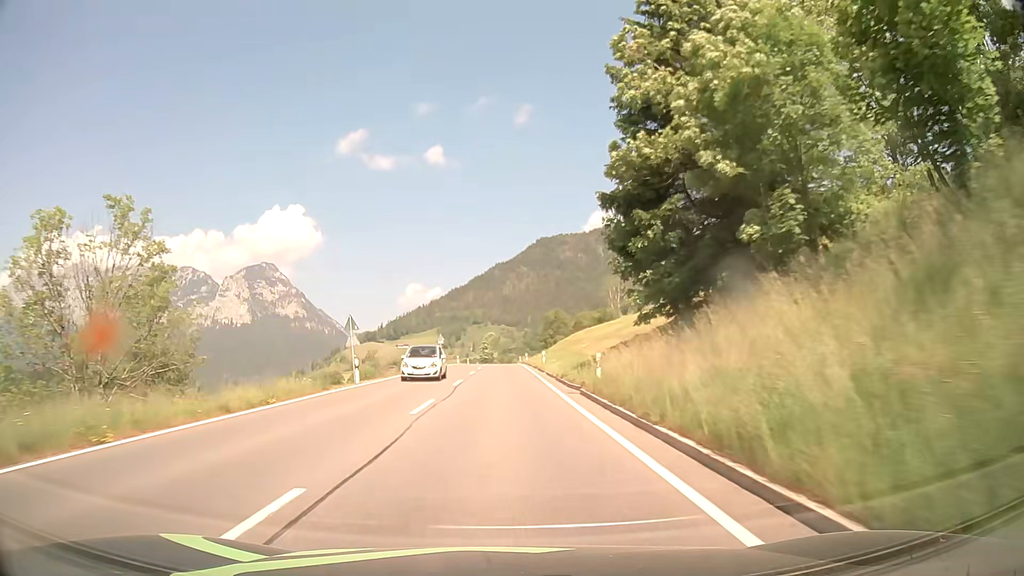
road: primary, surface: asphalt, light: Day
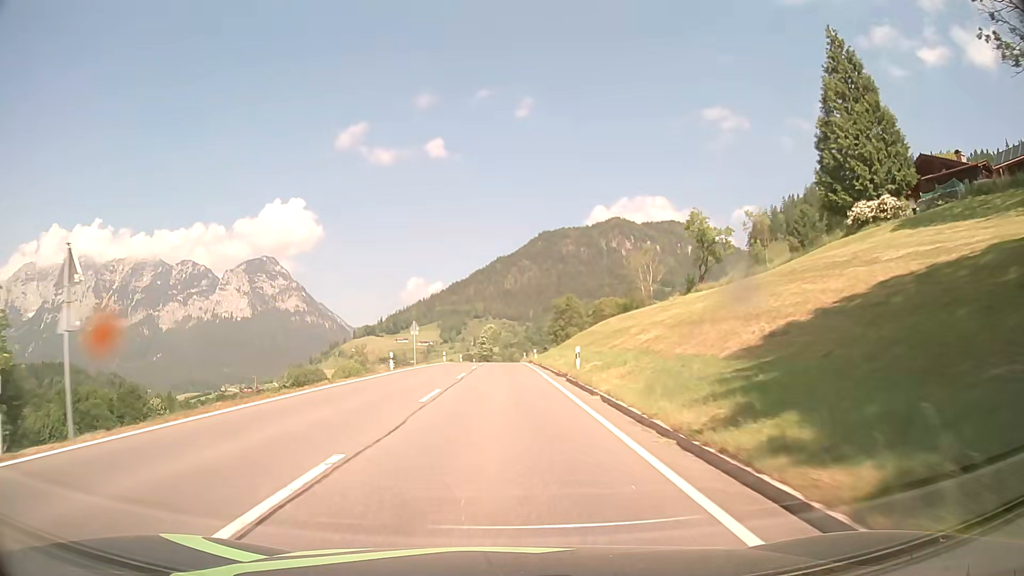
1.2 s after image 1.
(-0.3, +22.4) m; 0°
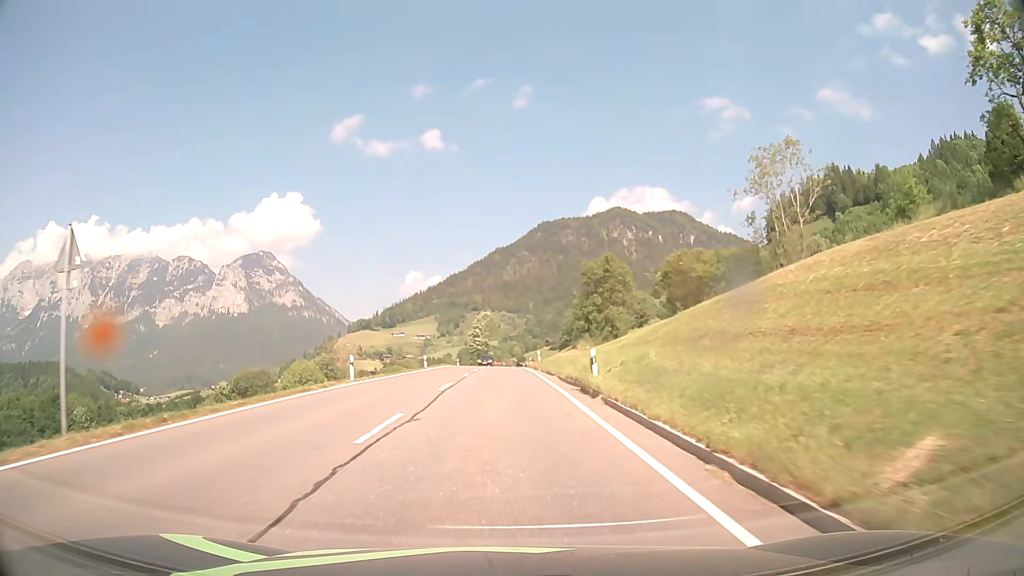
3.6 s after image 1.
(-0.4, +42.7) m; 0°
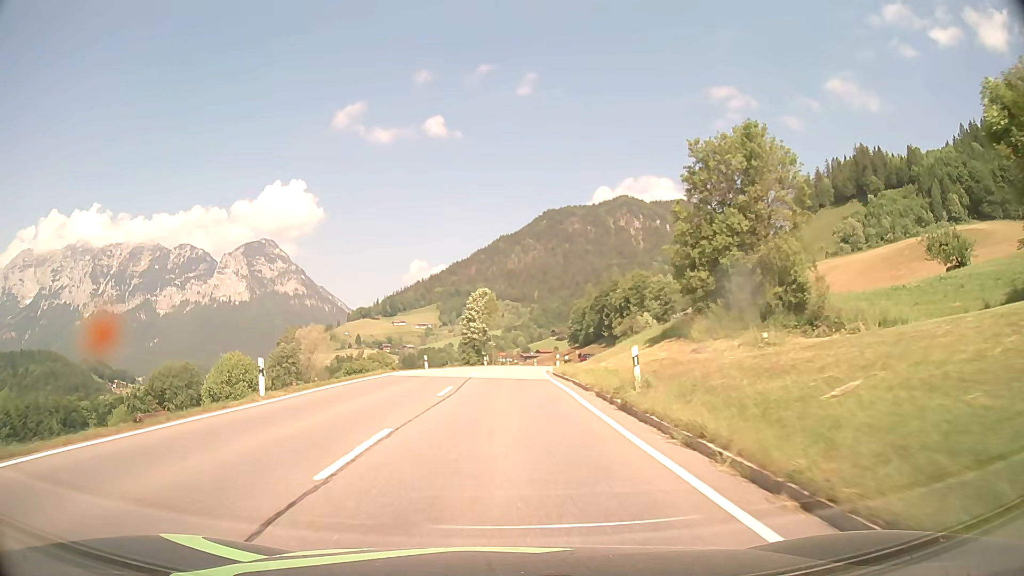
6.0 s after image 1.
(-0.3, +38.5) m; 0°
